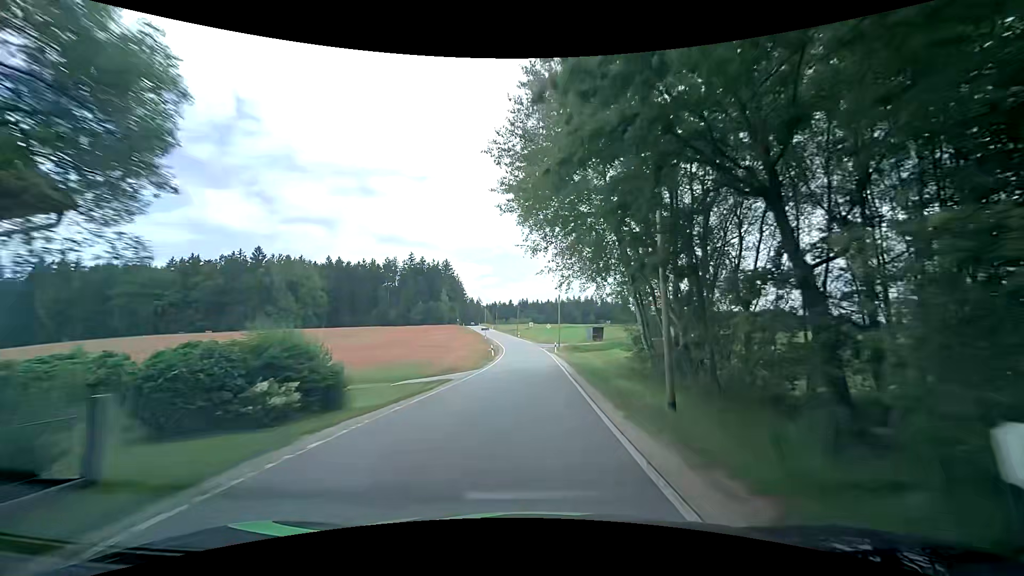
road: tertiary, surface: asphalt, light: Day
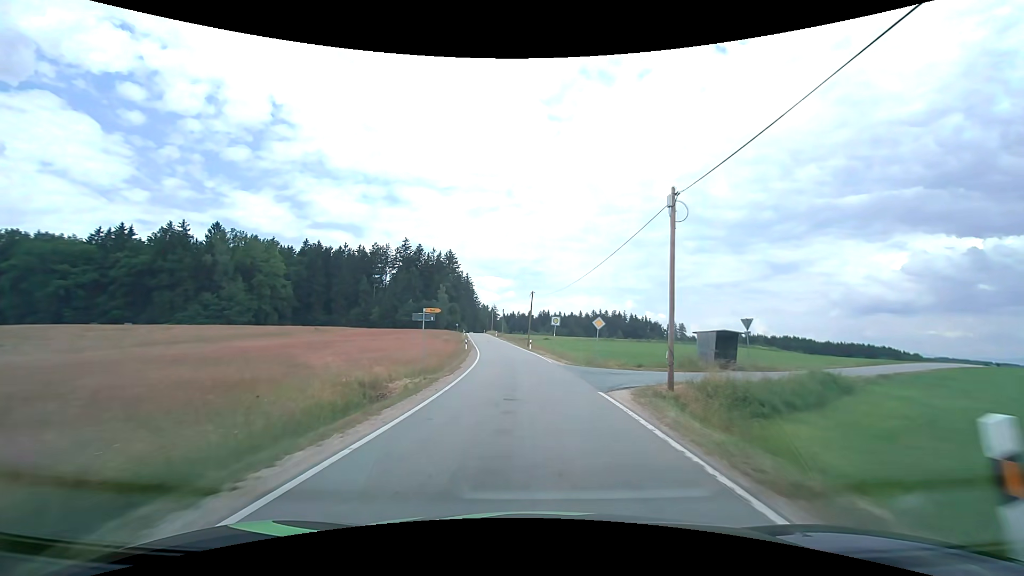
(+0.3, +44.7) m; -1°
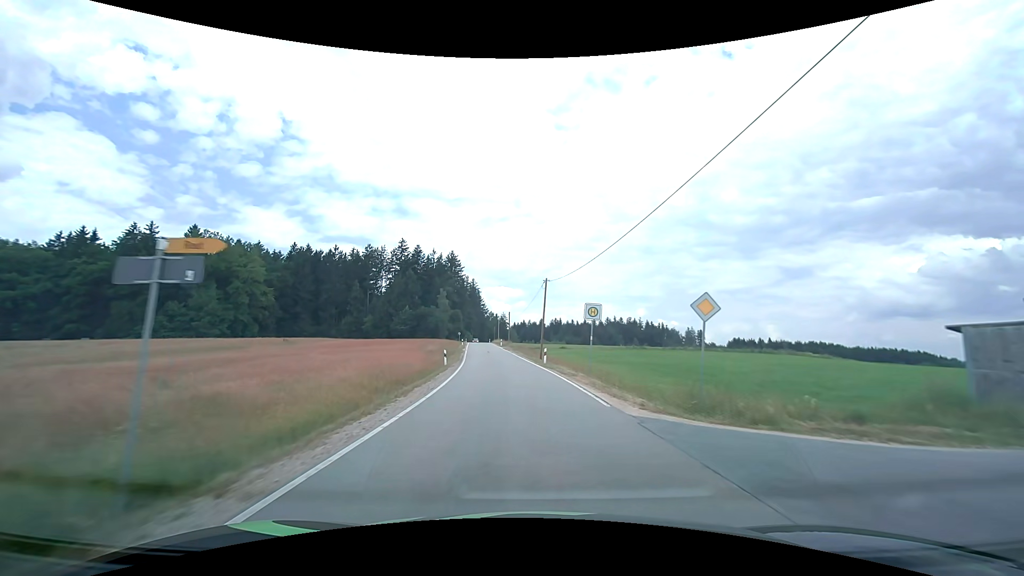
(-0.2, +17.4) m; -1°
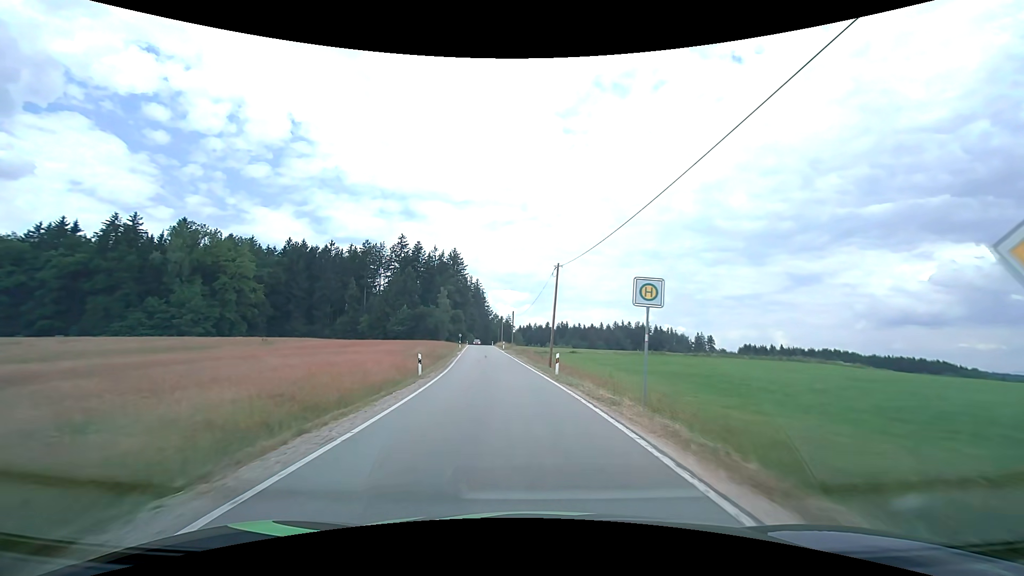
(-0.1, +8.6) m; -1°
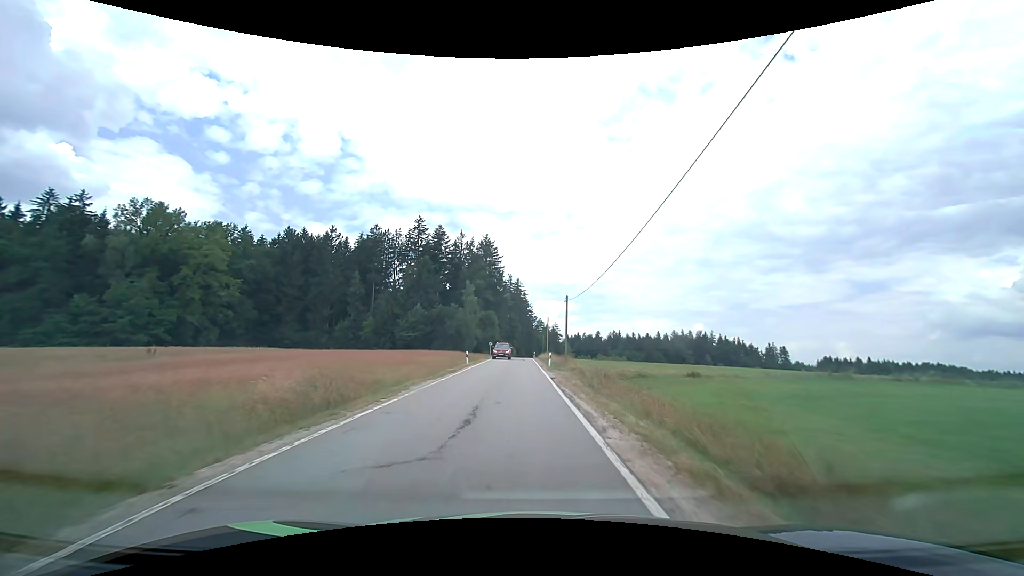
(-1.6, +32.5) m; -5°
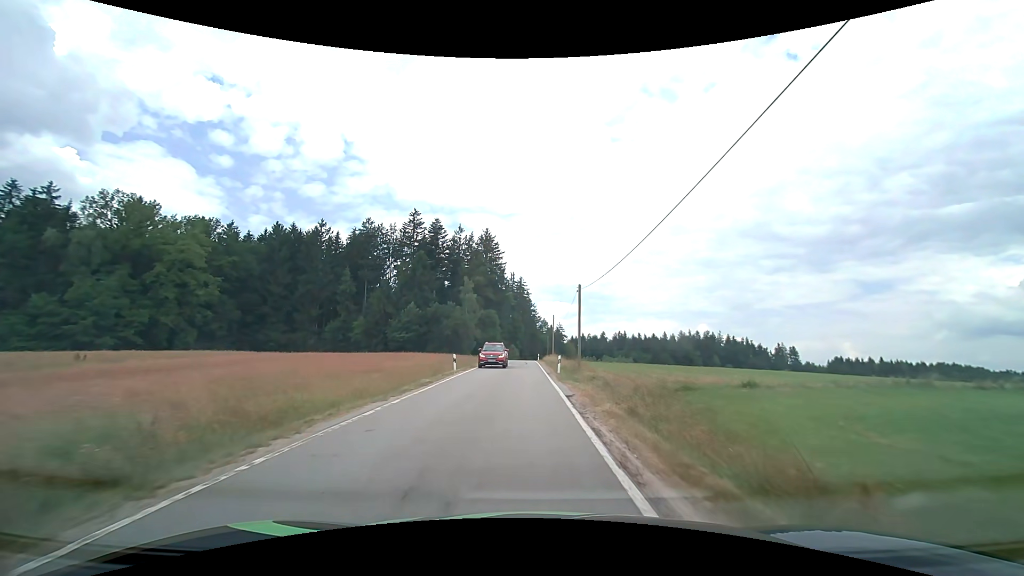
(0.0, +7.6) m; 0°
